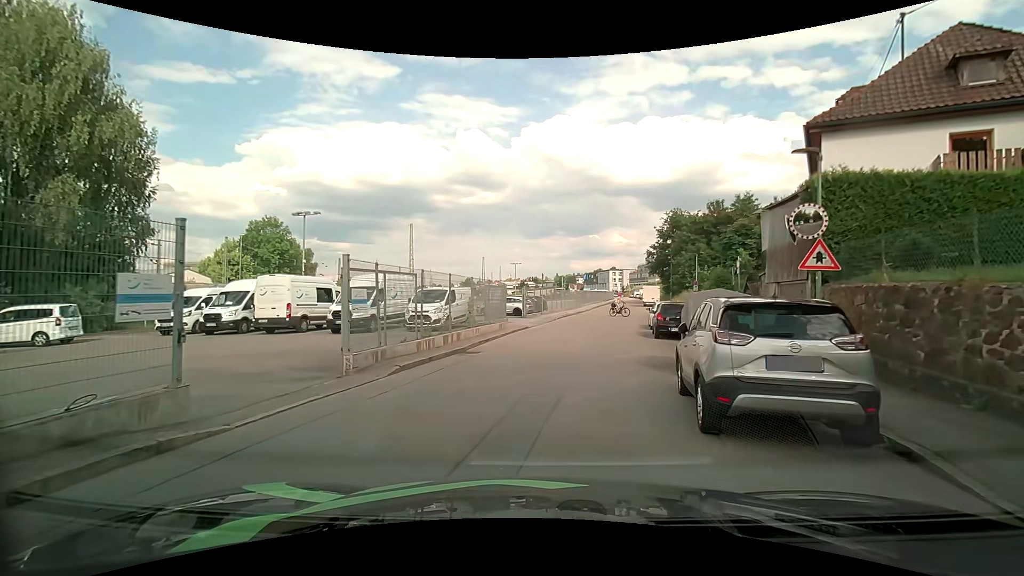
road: residential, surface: asphalt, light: Day
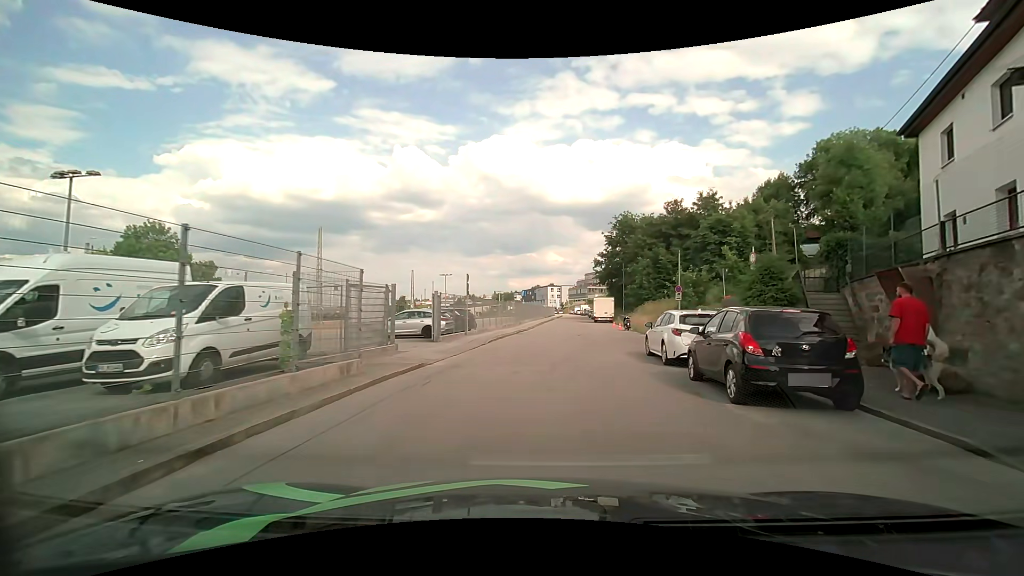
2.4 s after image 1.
(+0.6, +13.2) m; +7°
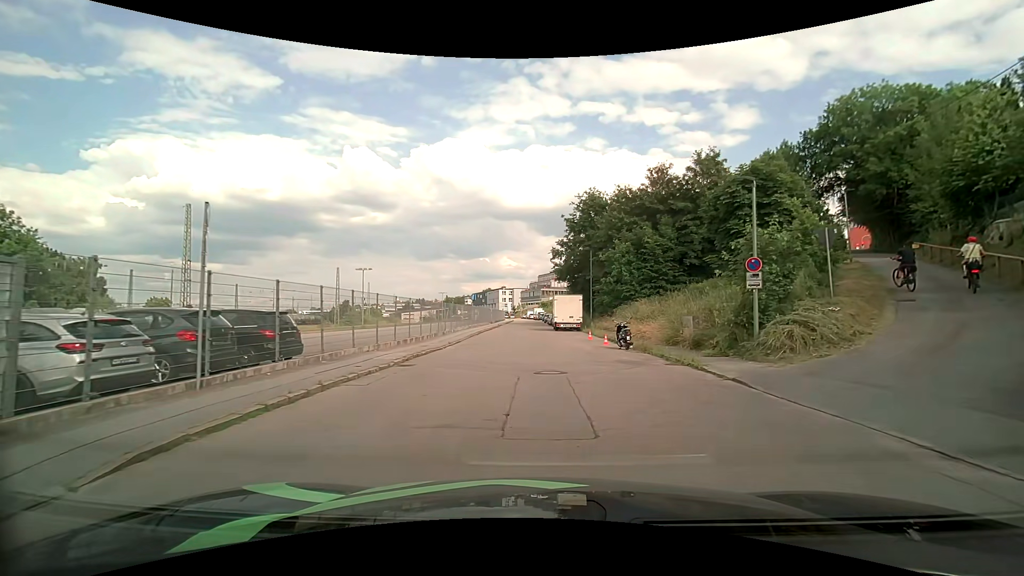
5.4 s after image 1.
(+1.2, +17.7) m; +6°
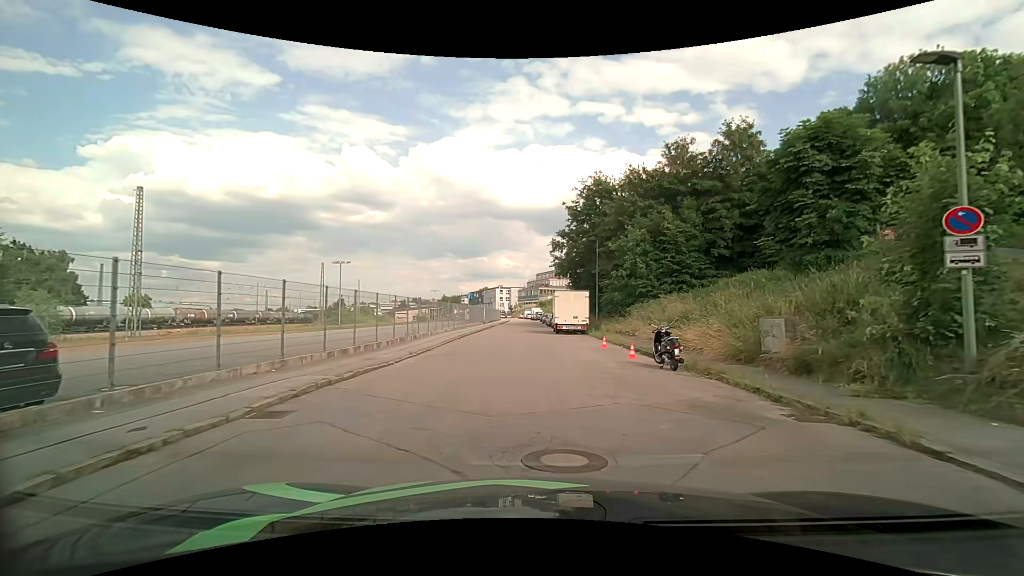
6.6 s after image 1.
(0.0, +7.0) m; 0°
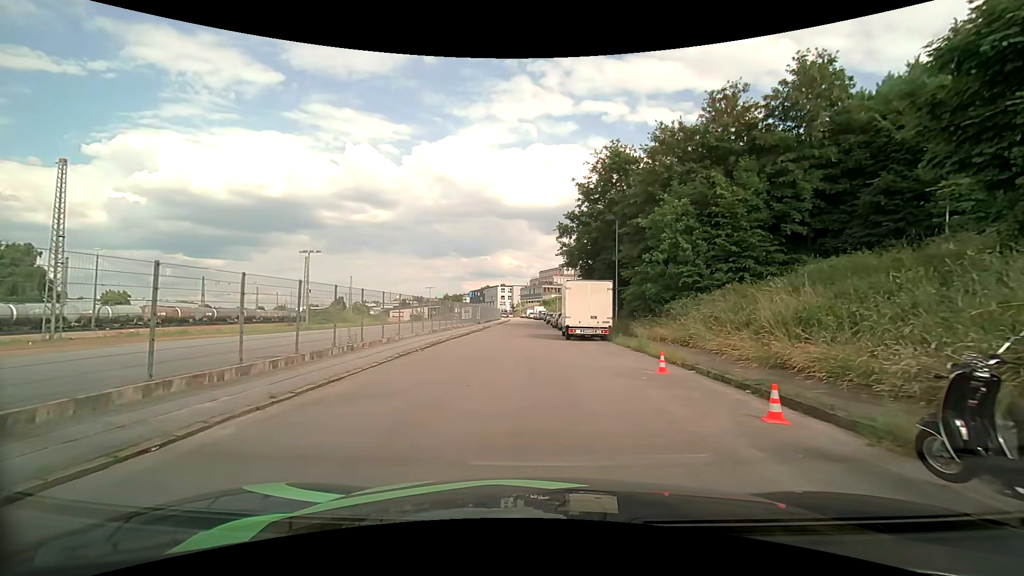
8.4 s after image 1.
(0.0, +9.3) m; 0°
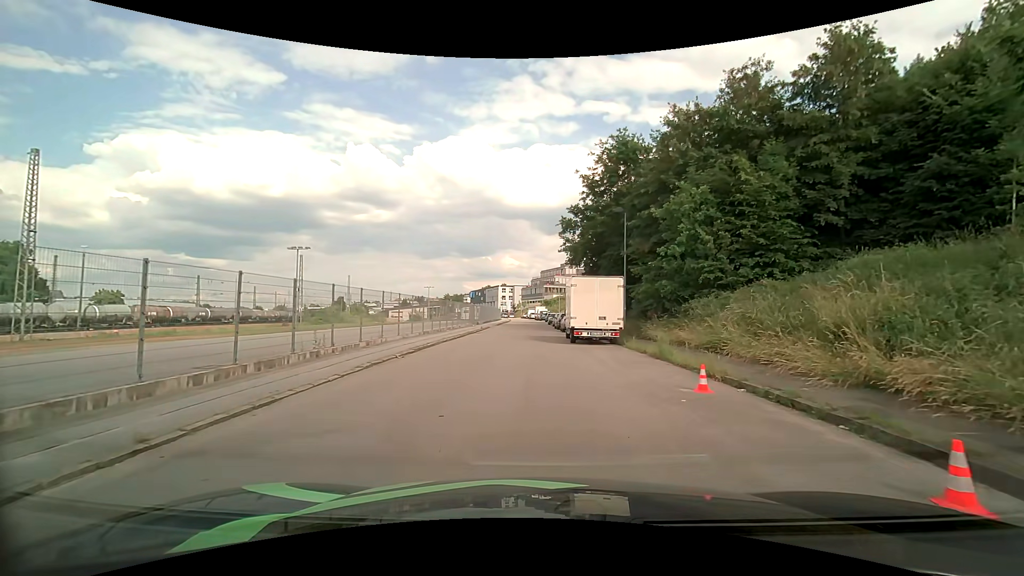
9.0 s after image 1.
(0.0, +2.7) m; 0°
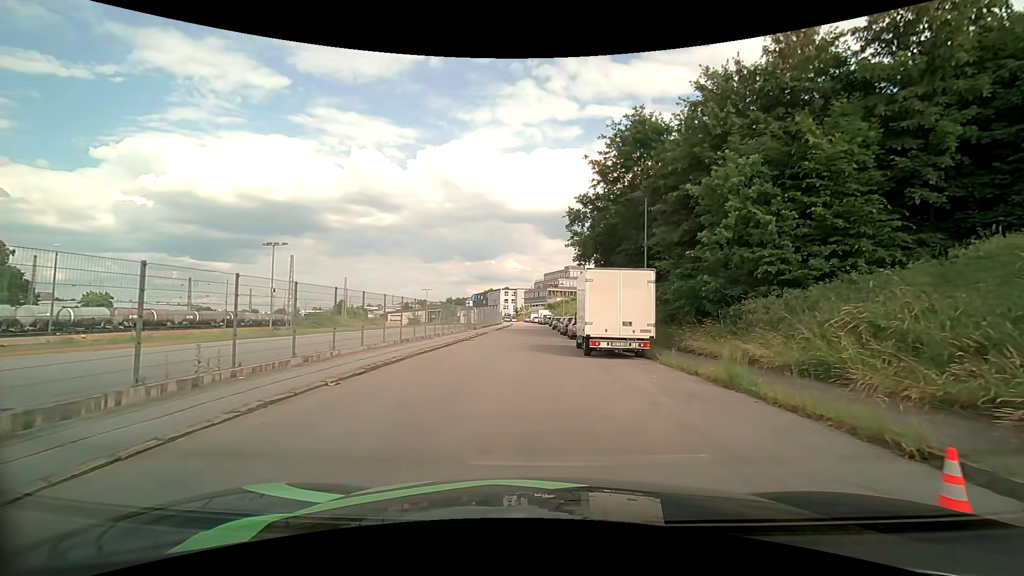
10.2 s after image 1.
(0.0, +5.2) m; 0°
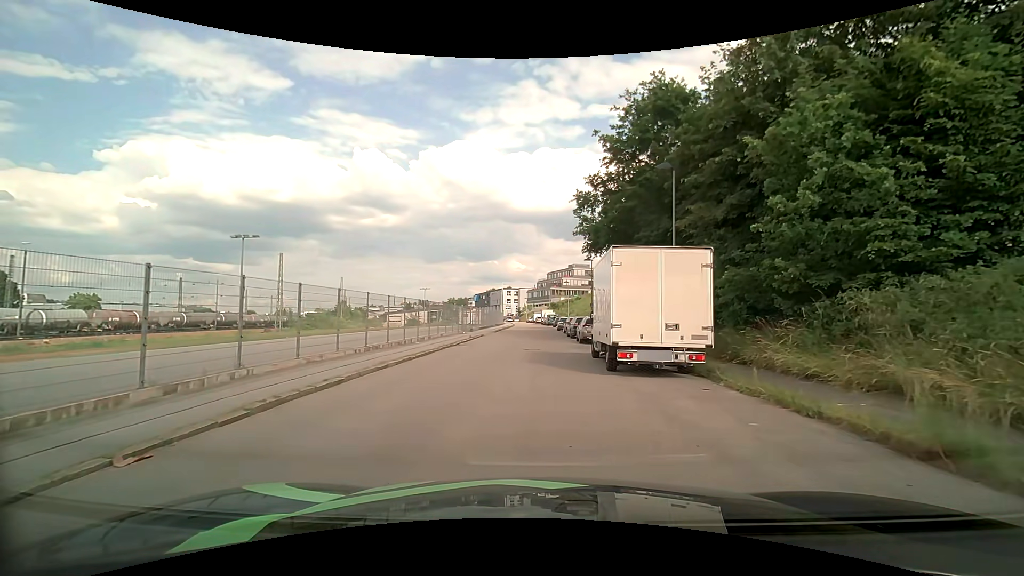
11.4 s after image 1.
(-0.1, +5.1) m; -1°
